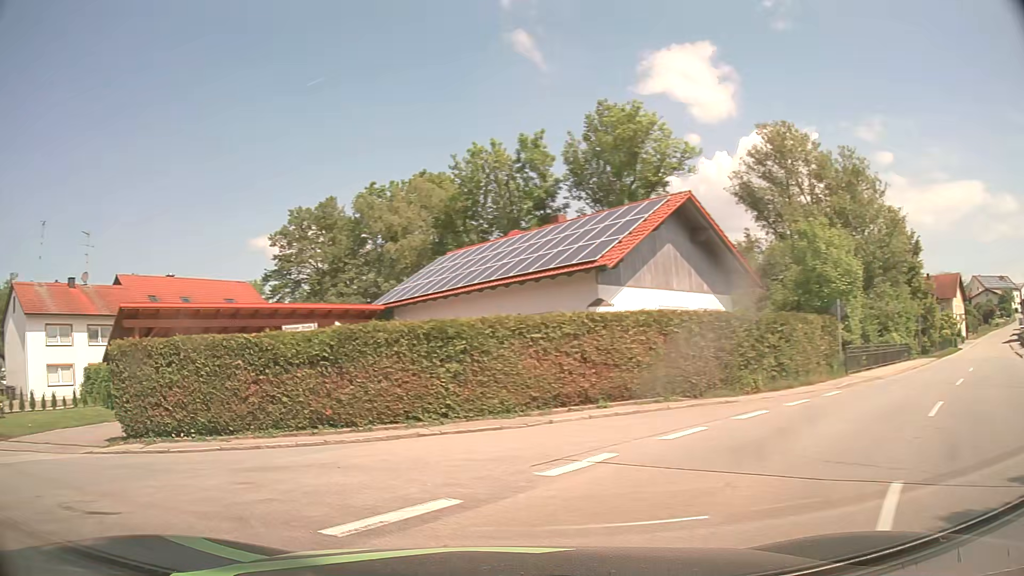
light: Day
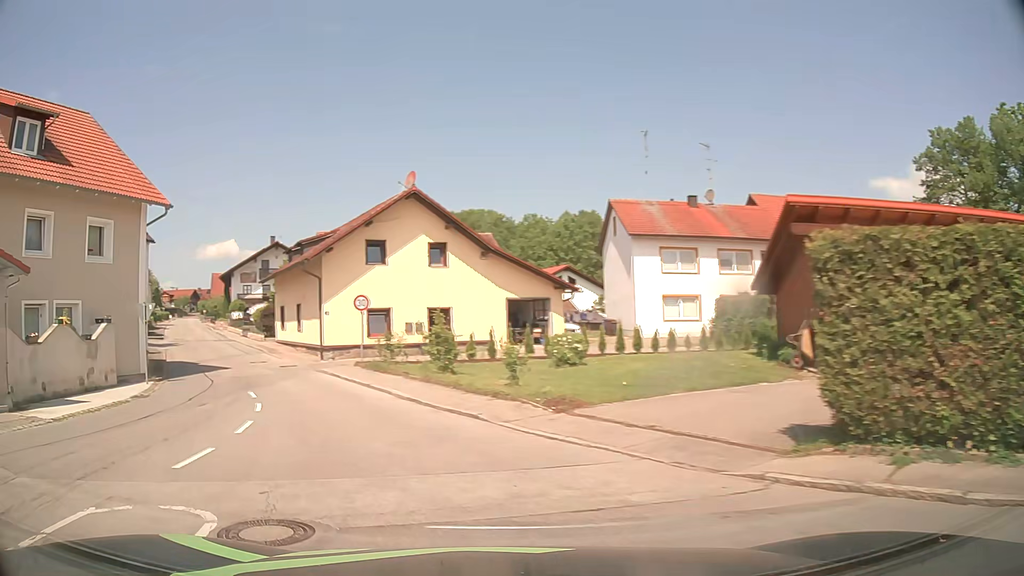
(-4.7, +8.1) m; -54°
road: tertiary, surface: asphalt
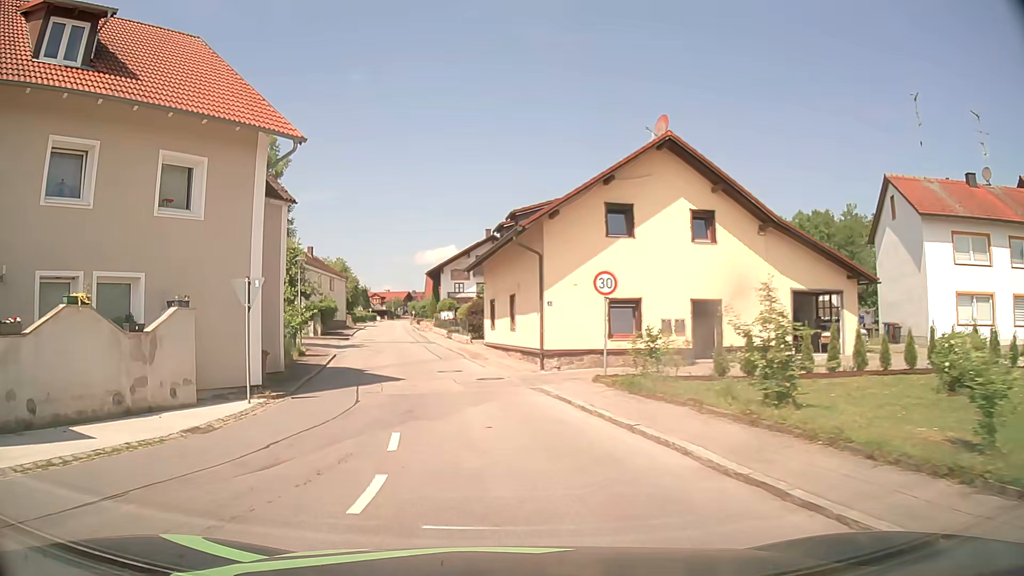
(-1.9, +9.0) m; -19°
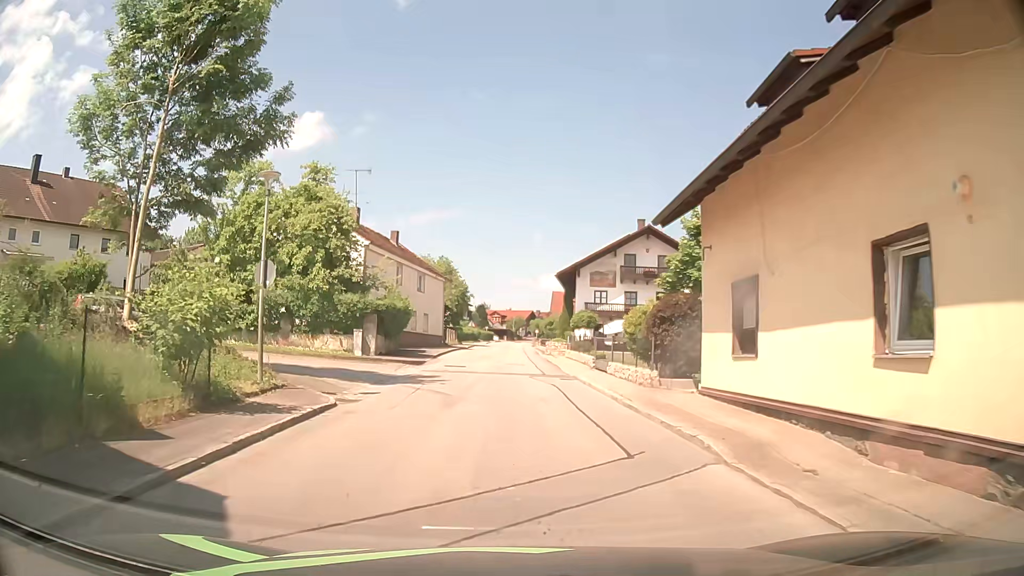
(-2.4, +19.7) m; -12°
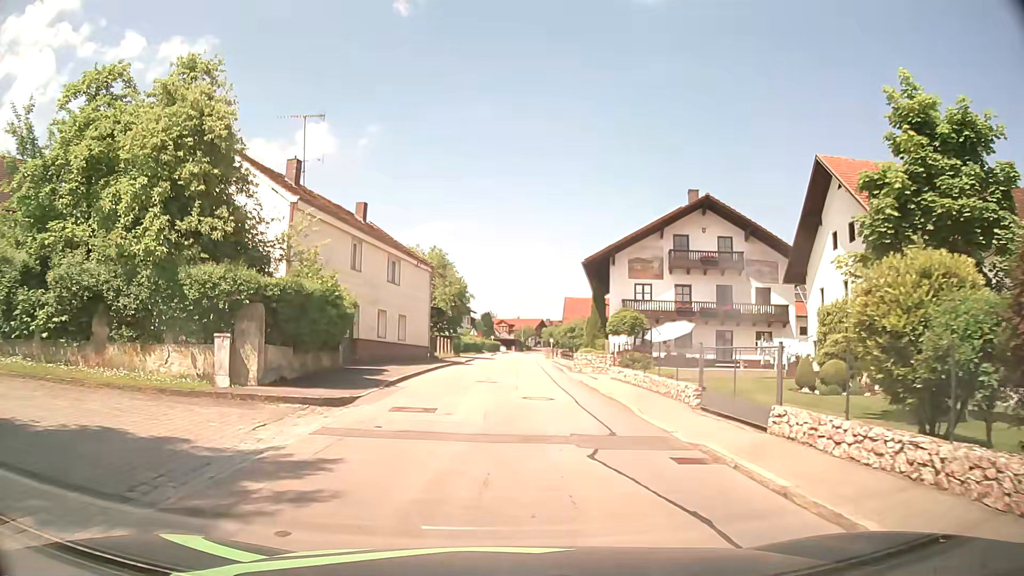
(+0.2, +14.0) m; 0°
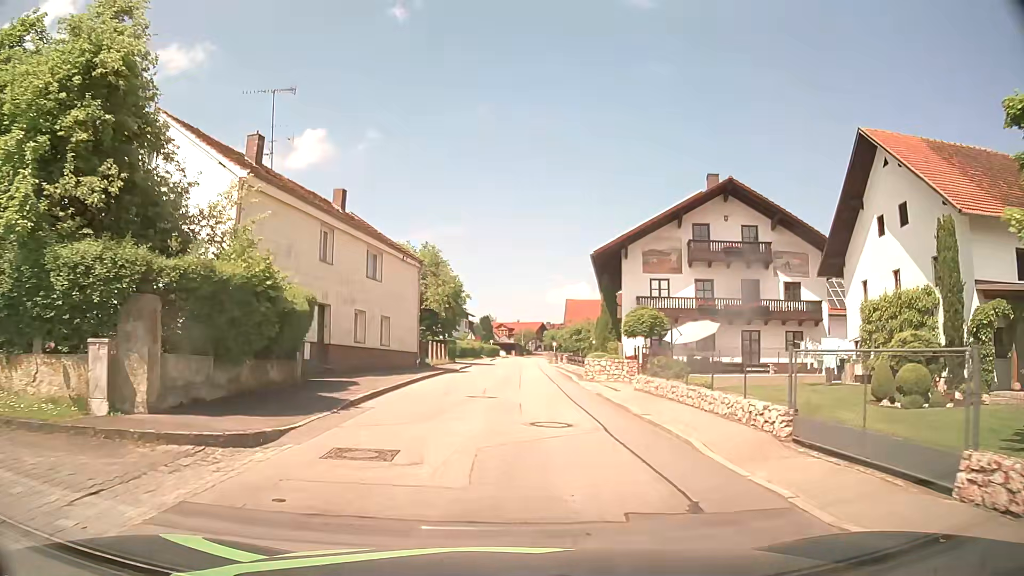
(0.0, +4.6) m; +1°
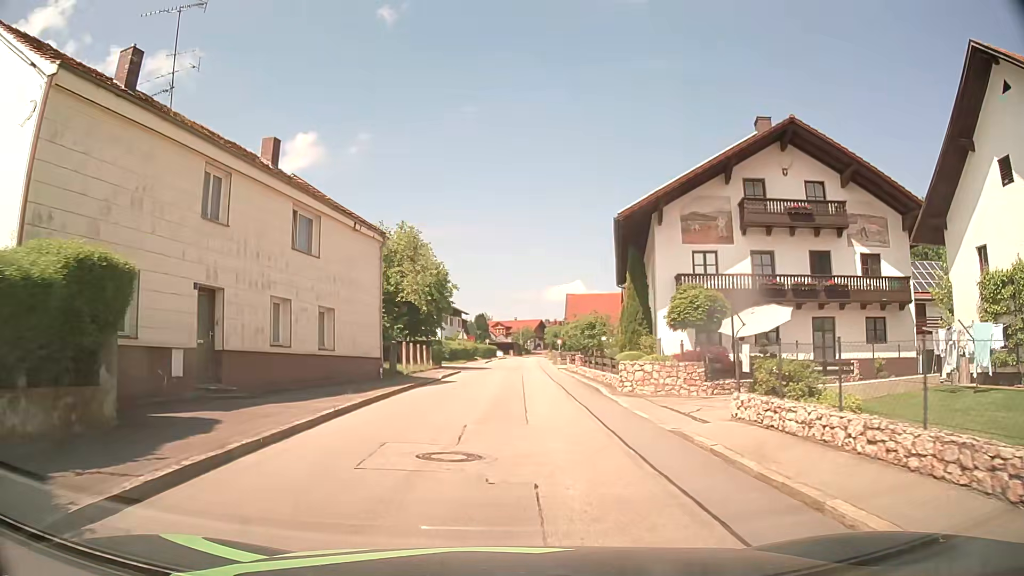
(0.0, +9.0) m; 0°
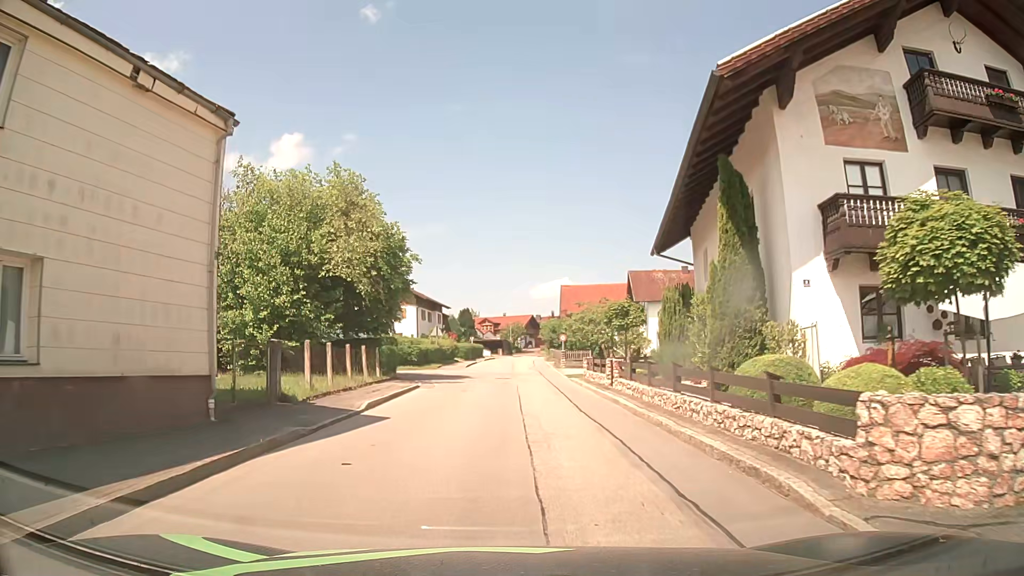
(+0.1, +13.6) m; +1°
(0, +10) (0, +20) (0, +30) (0, +40) (0, +50) (+1, +60) (+1, +70) (+2, +80) (+2, +90) (+2, +100) m
